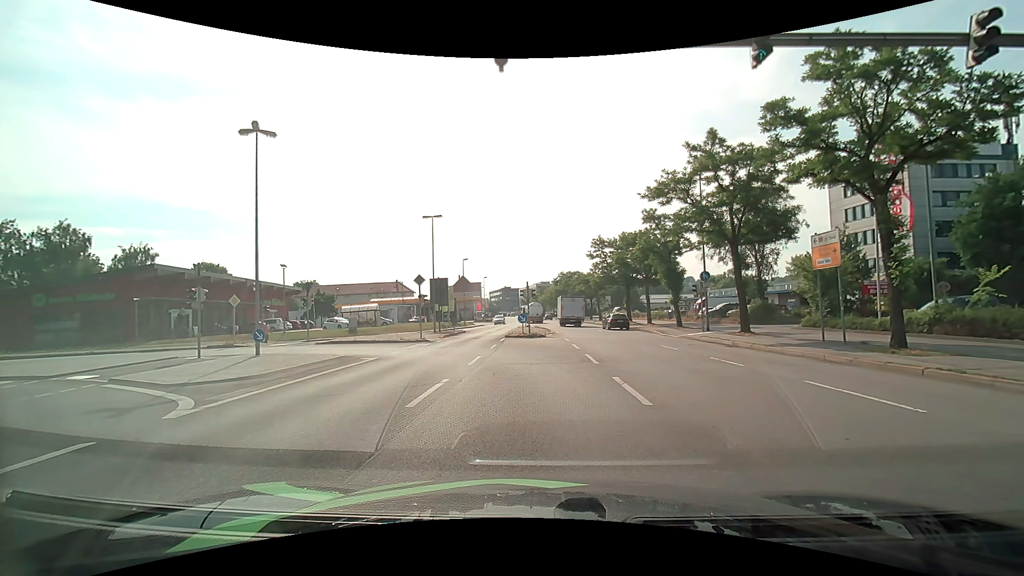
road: primary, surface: asphalt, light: Day
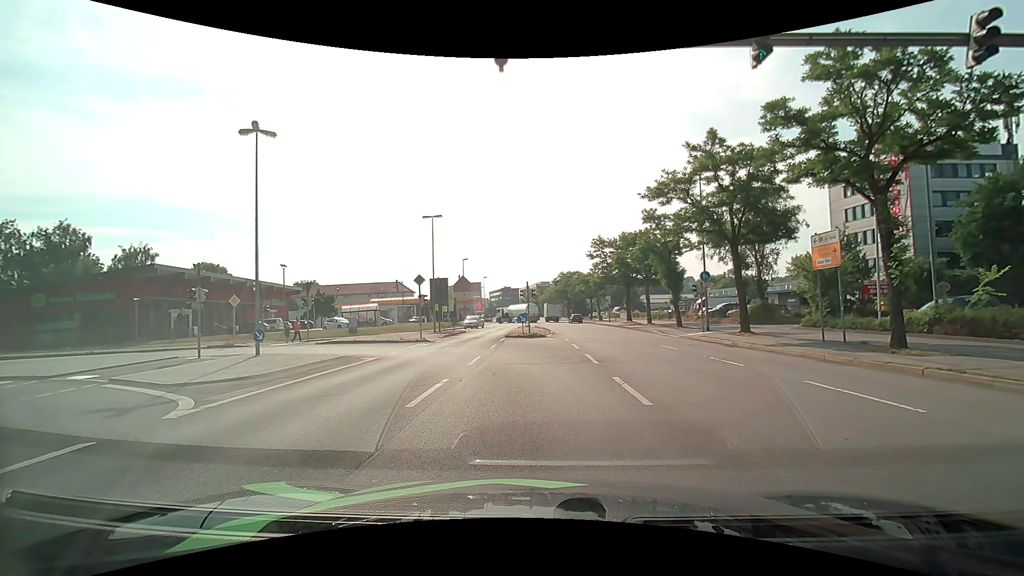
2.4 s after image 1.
(0.0, 0.0) m; 0°
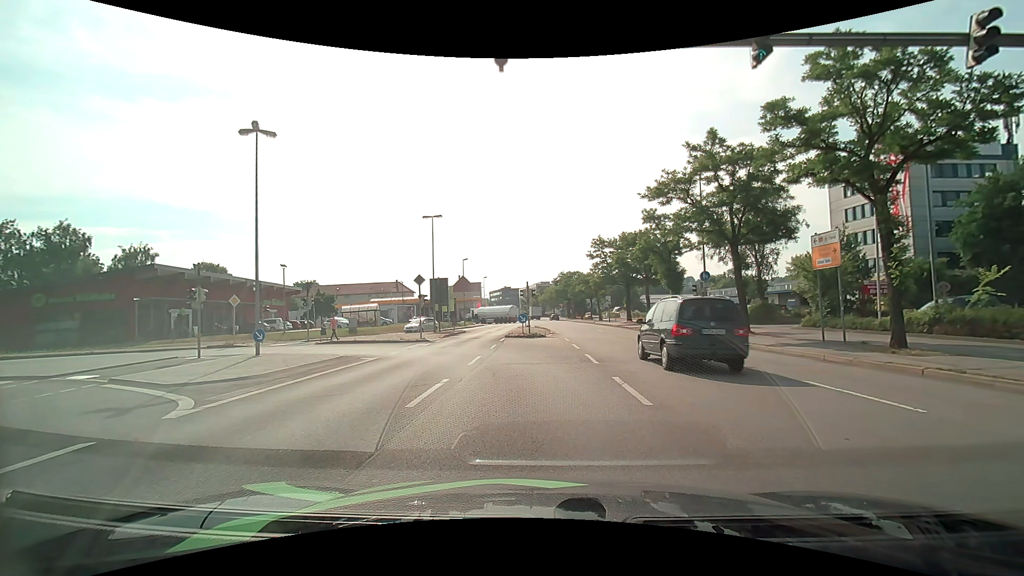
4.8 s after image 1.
(0.0, 0.0) m; 0°
